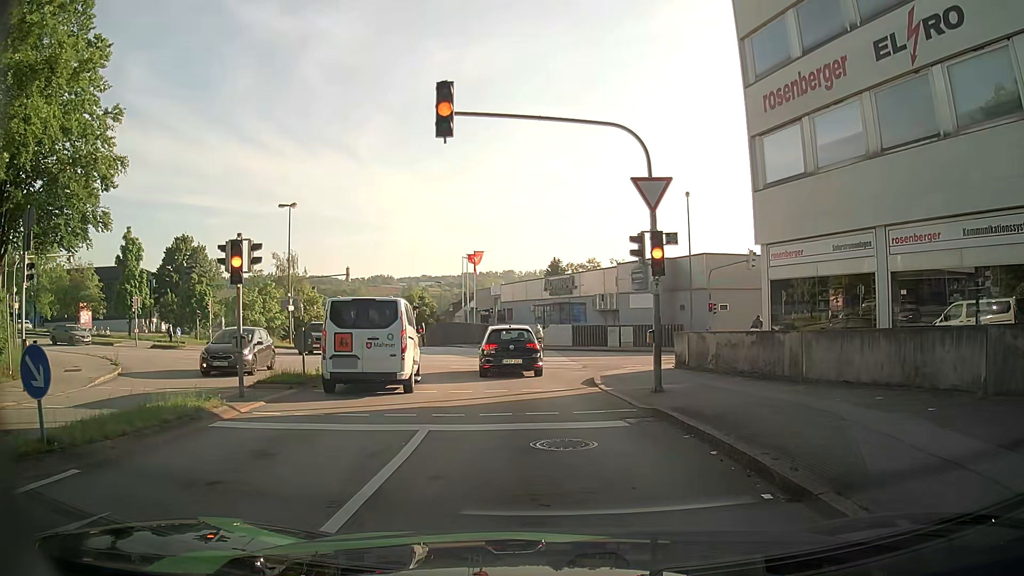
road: tertiary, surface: asphalt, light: Day
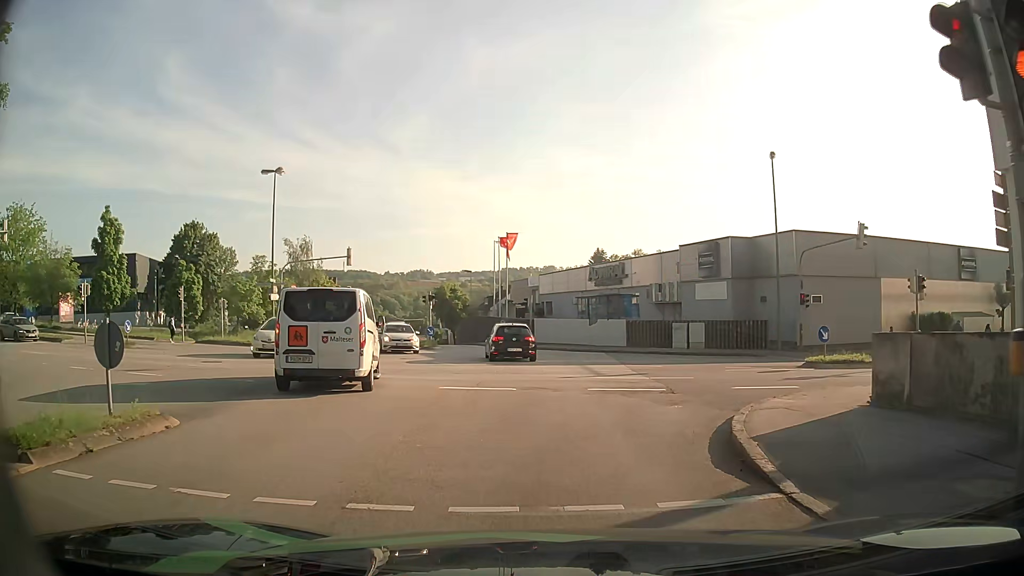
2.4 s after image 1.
(-0.4, +10.0) m; -4°
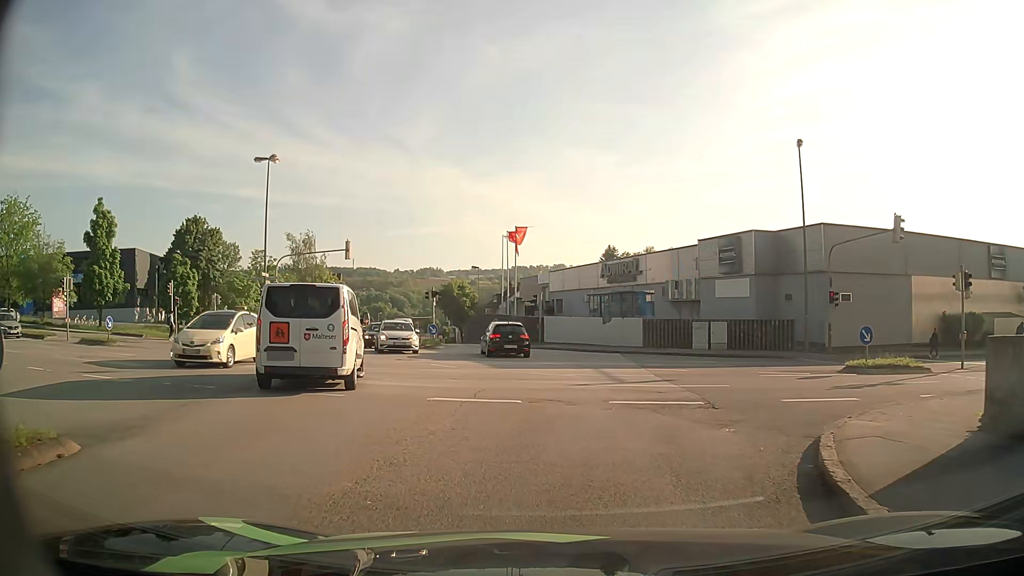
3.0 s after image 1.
(0.0, +2.5) m; +1°
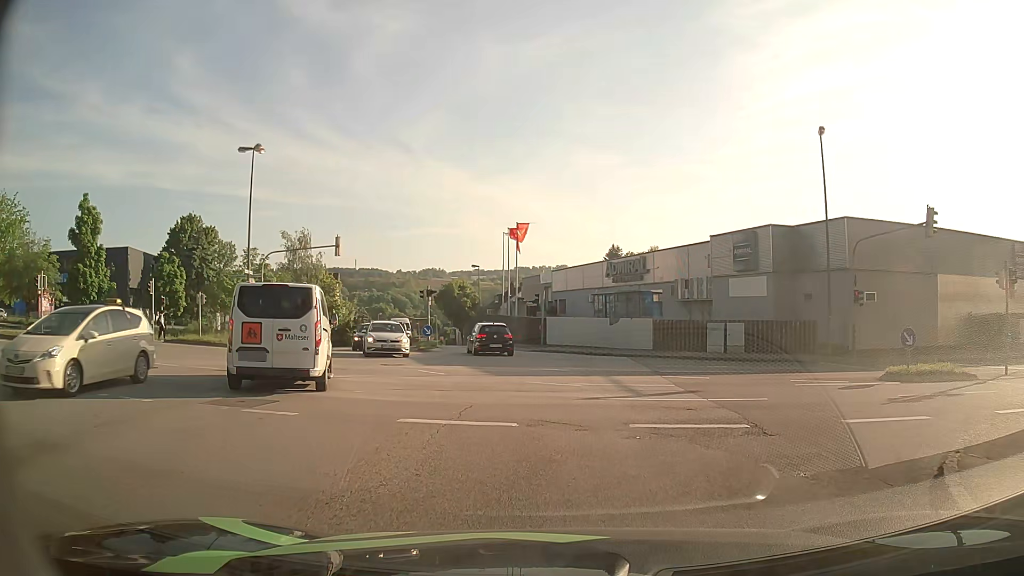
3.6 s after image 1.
(-0.1, +2.5) m; -2°
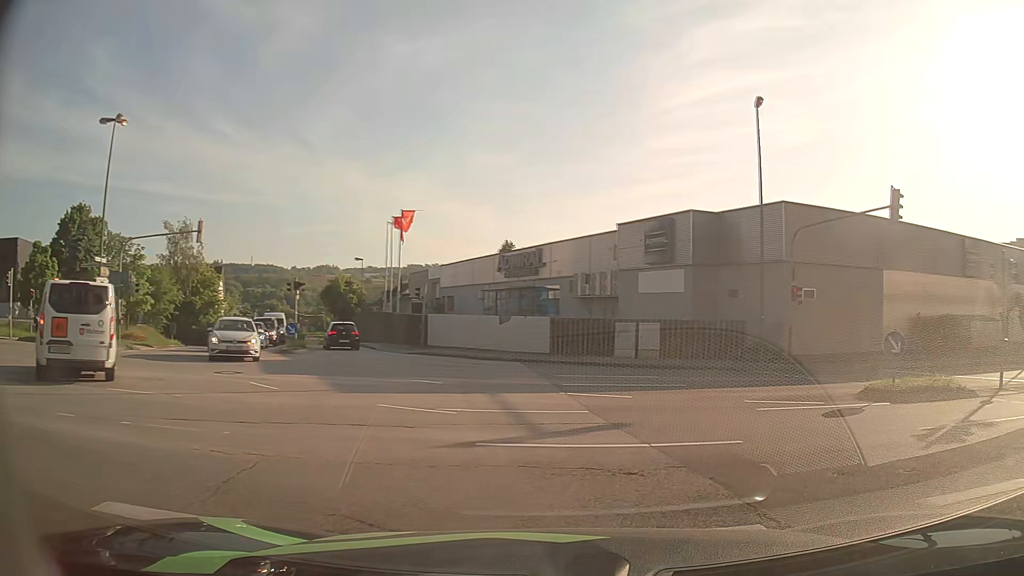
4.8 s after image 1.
(+0.2, +4.7) m; +9°
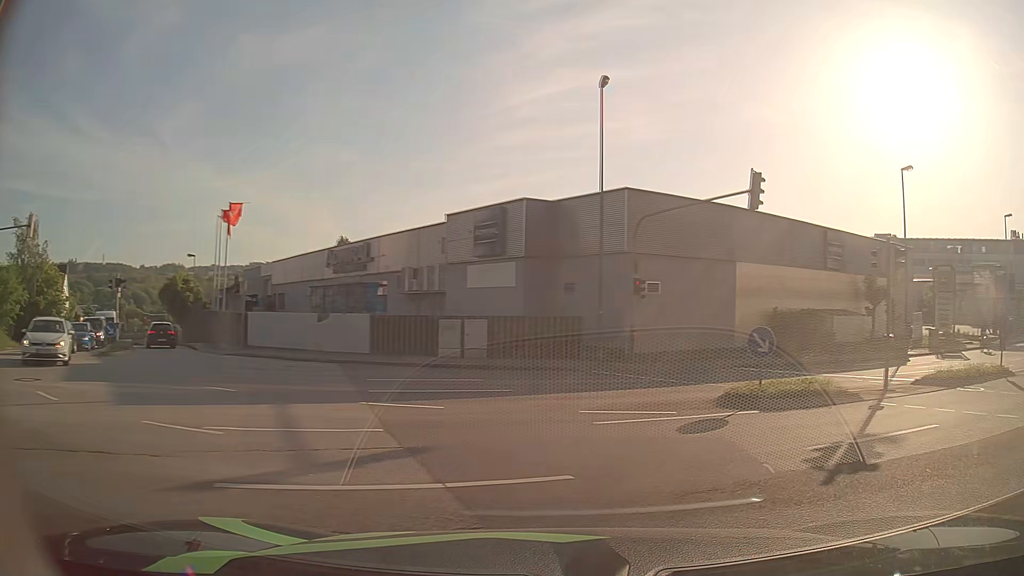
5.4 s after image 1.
(+0.3, +2.1) m; +14°
